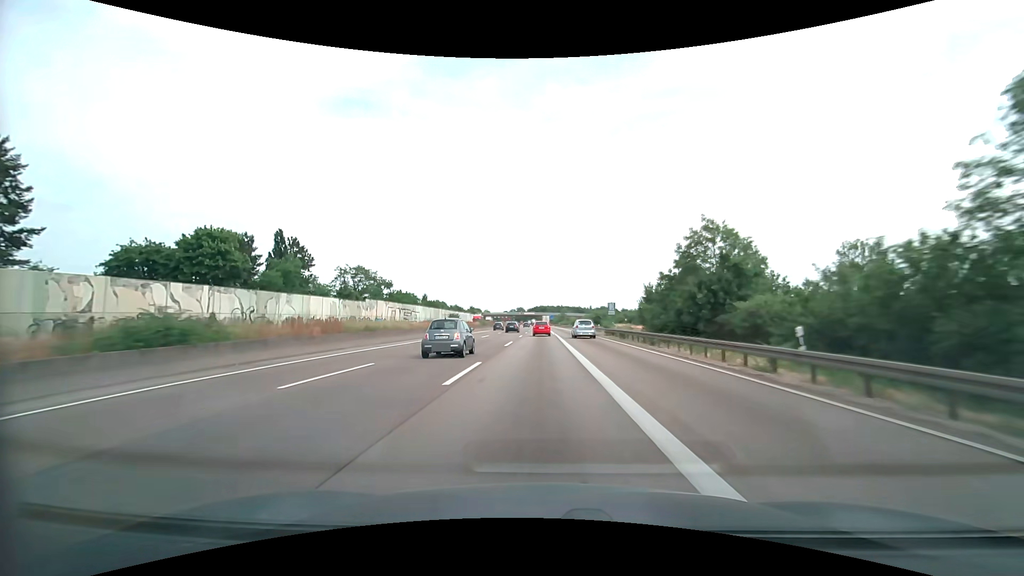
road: motorway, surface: asphalt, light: Day
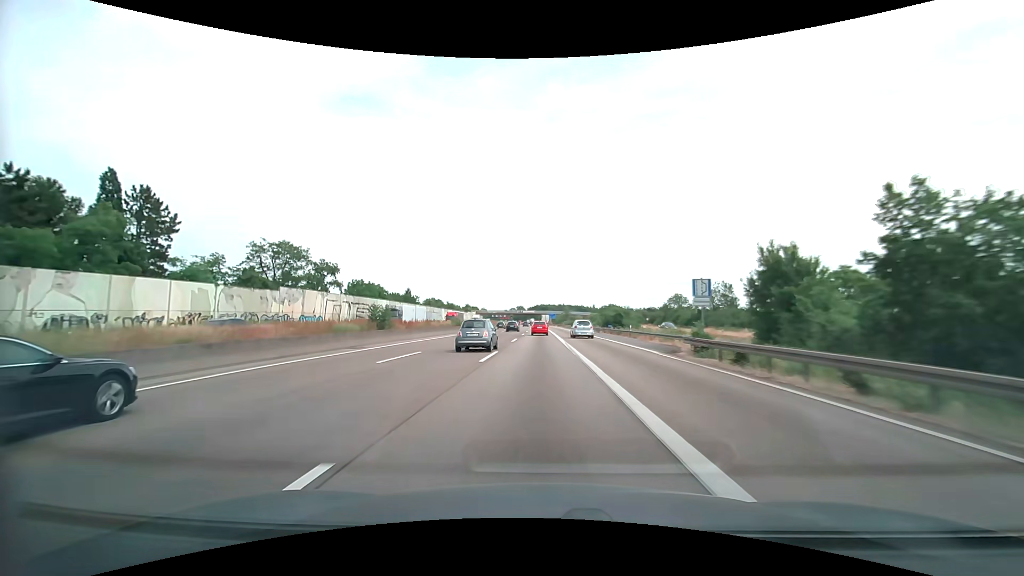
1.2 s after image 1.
(-0.1, +29.7) m; 0°
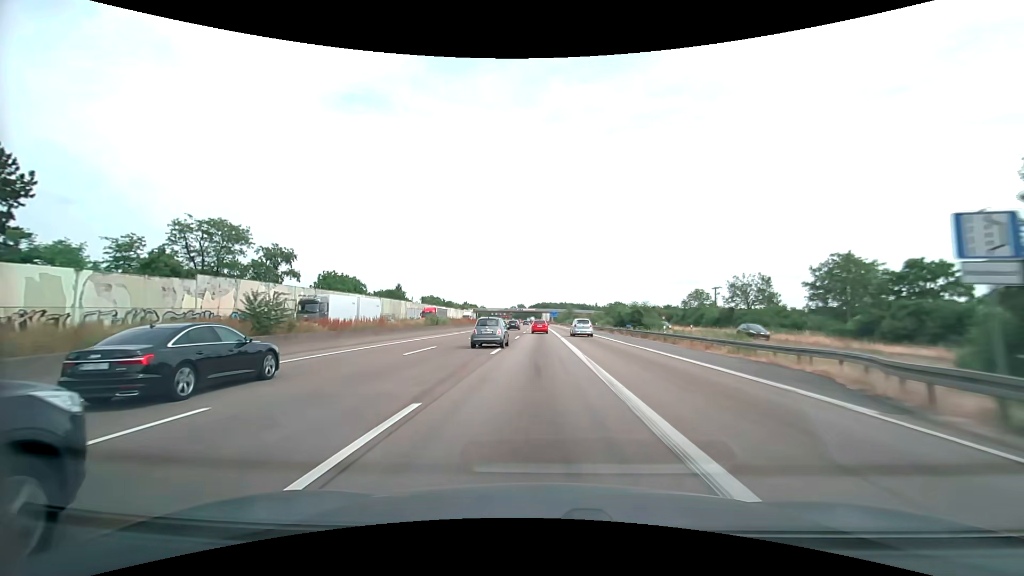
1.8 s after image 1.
(0.0, +14.8) m; 0°
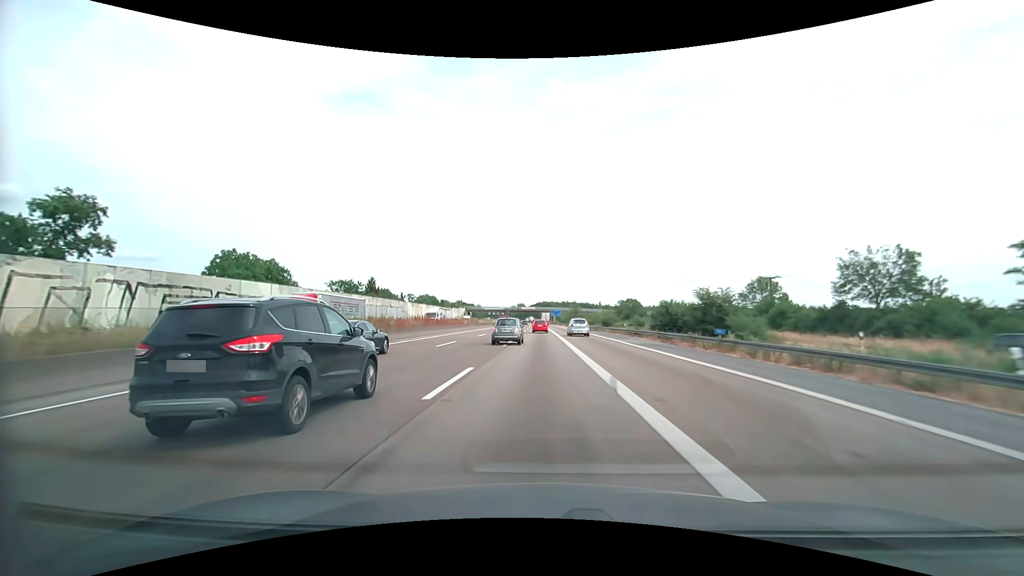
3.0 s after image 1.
(0.0, +29.5) m; 0°
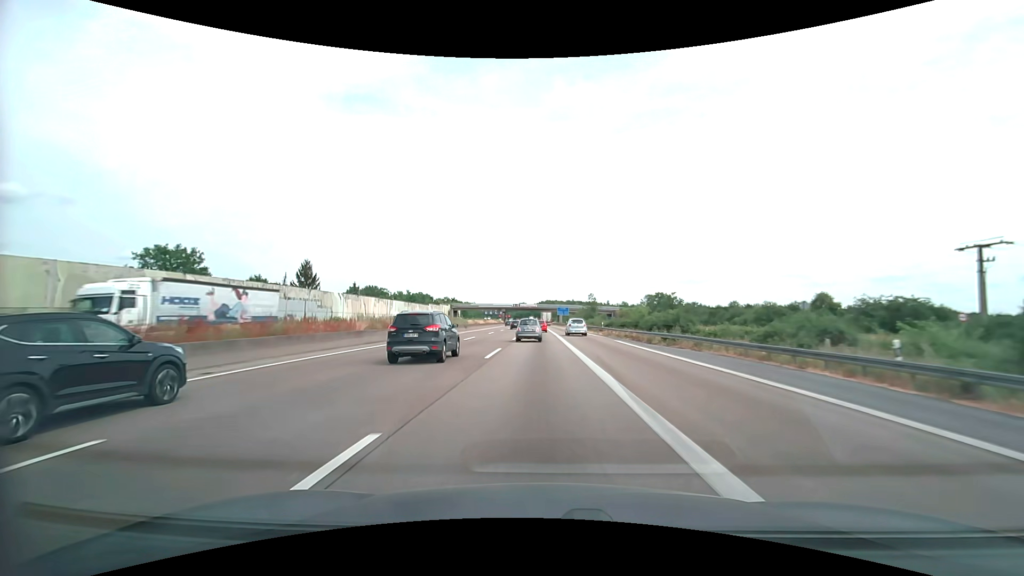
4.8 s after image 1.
(-0.1, +44.4) m; 0°
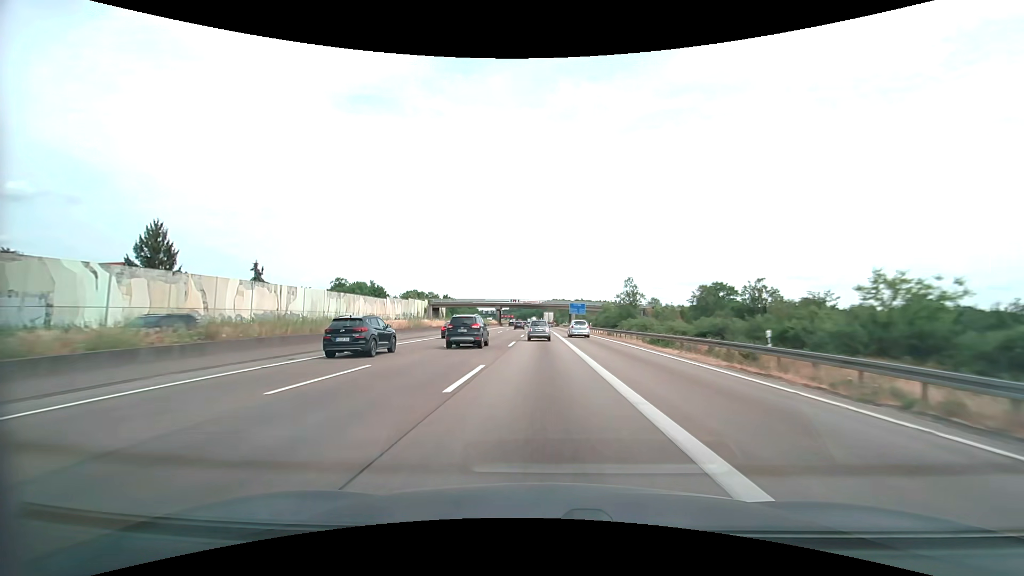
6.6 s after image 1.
(-0.3, +44.5) m; -1°
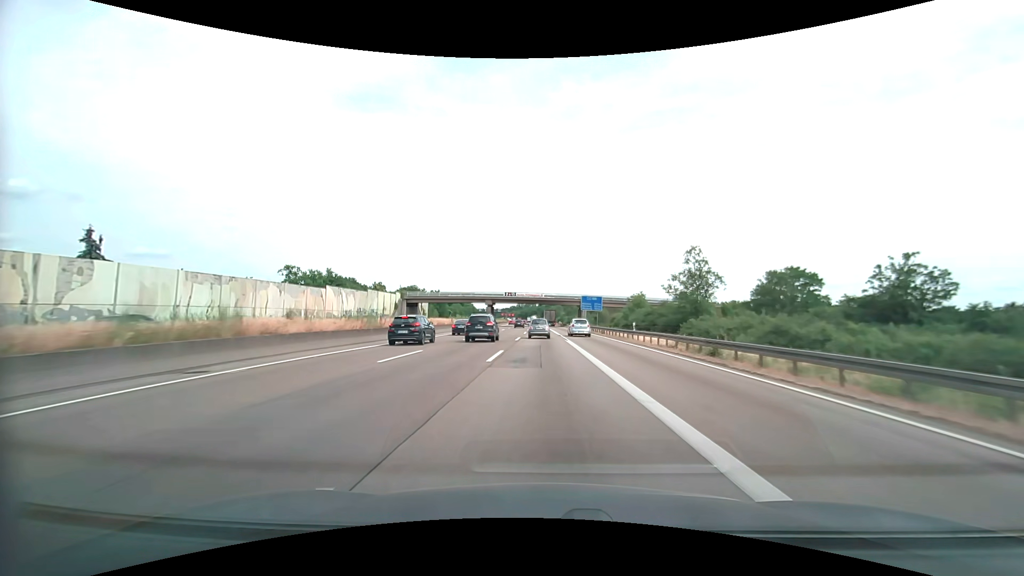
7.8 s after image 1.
(-0.1, +29.6) m; 0°
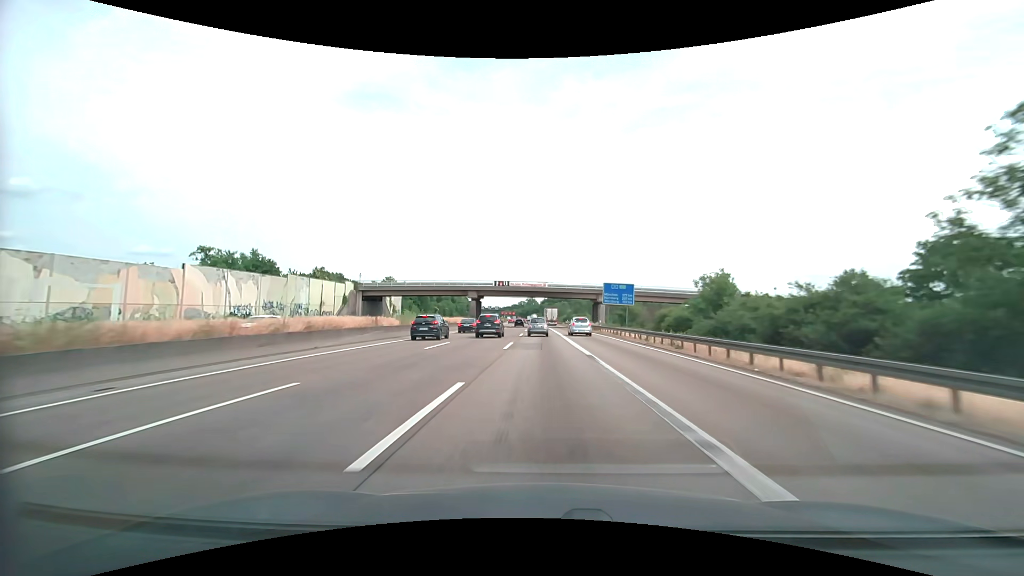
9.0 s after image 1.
(0.0, +29.3) m; 0°
(0, +10) (0, +20) (0, +30) (0, +40) (0, +50) (0, +60) (0, +70) (0, +80) (-1, +90) (-1, +100) m
